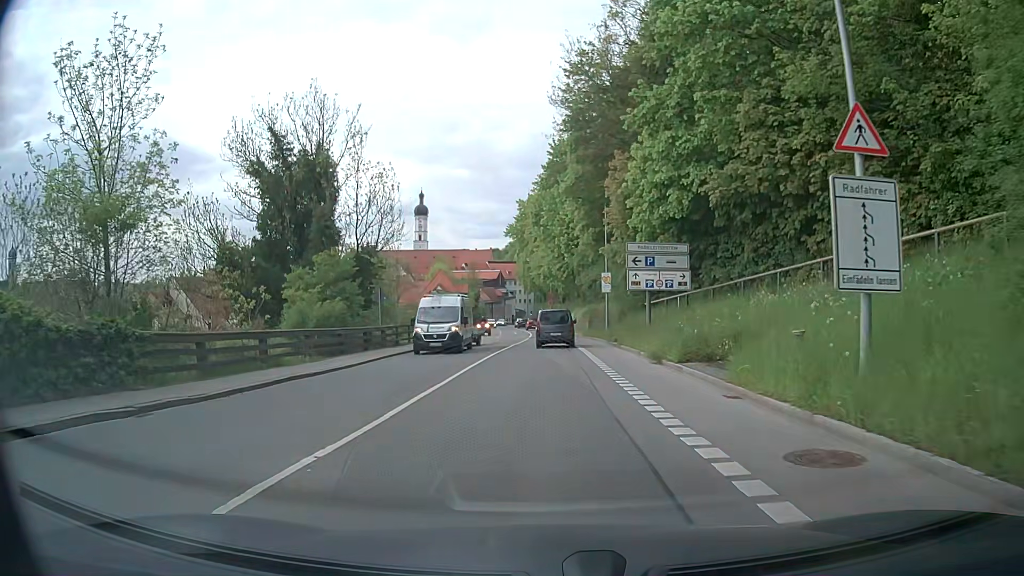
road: secondary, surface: asphalt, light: Day
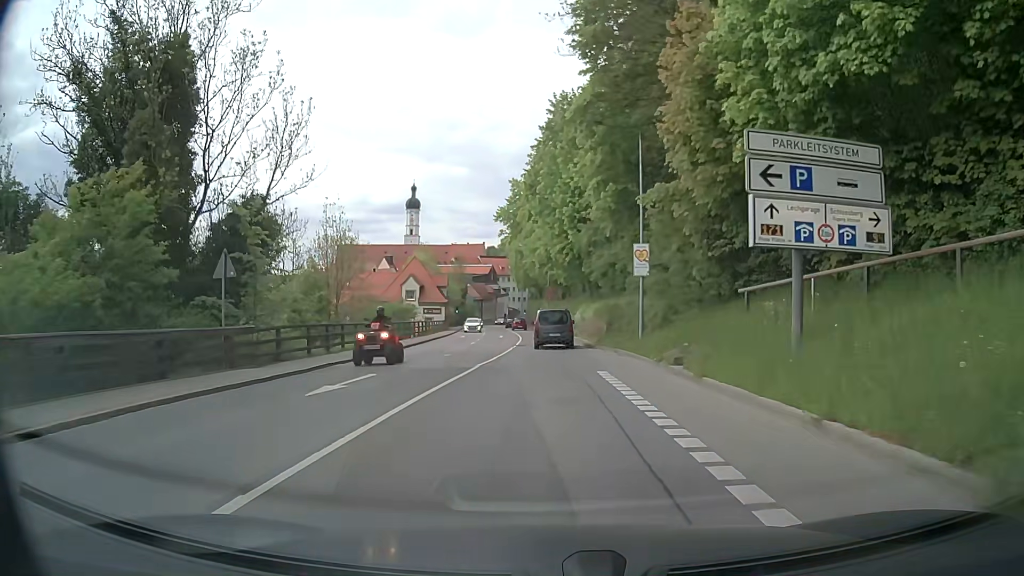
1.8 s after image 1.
(+0.3, +16.5) m; +1°
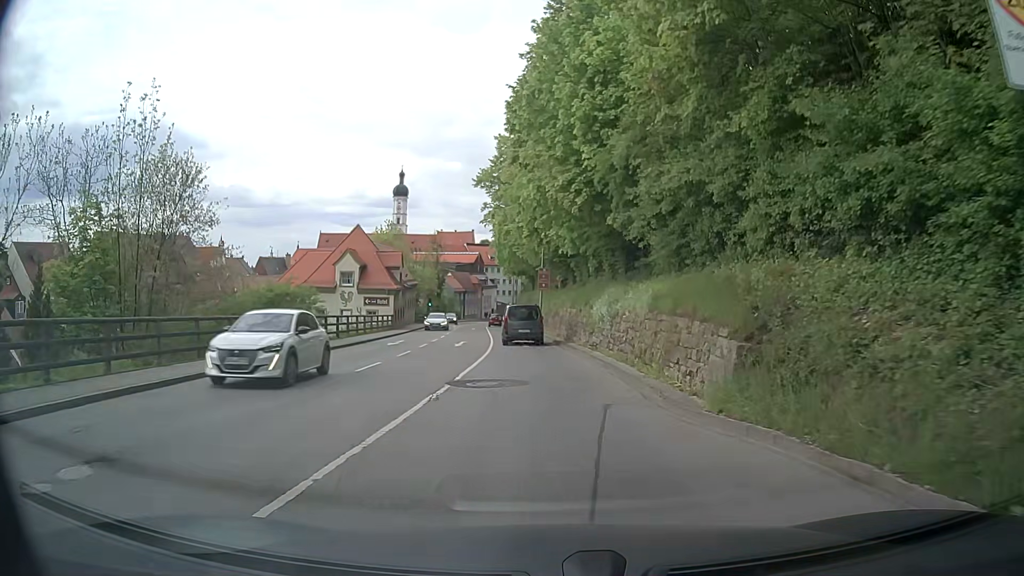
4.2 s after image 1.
(+0.1, +22.1) m; +1°
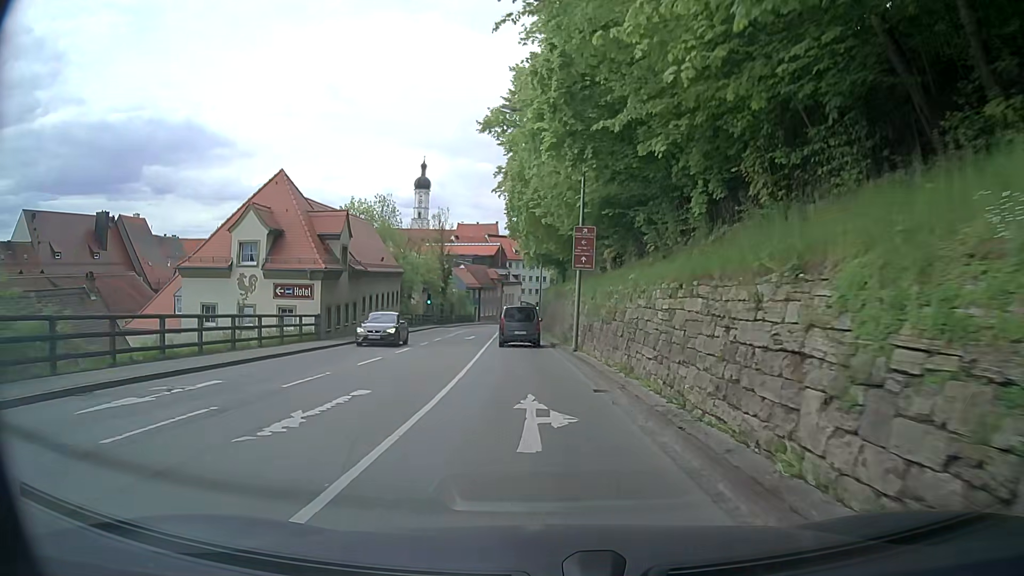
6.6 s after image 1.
(-0.6, +22.2) m; -4°
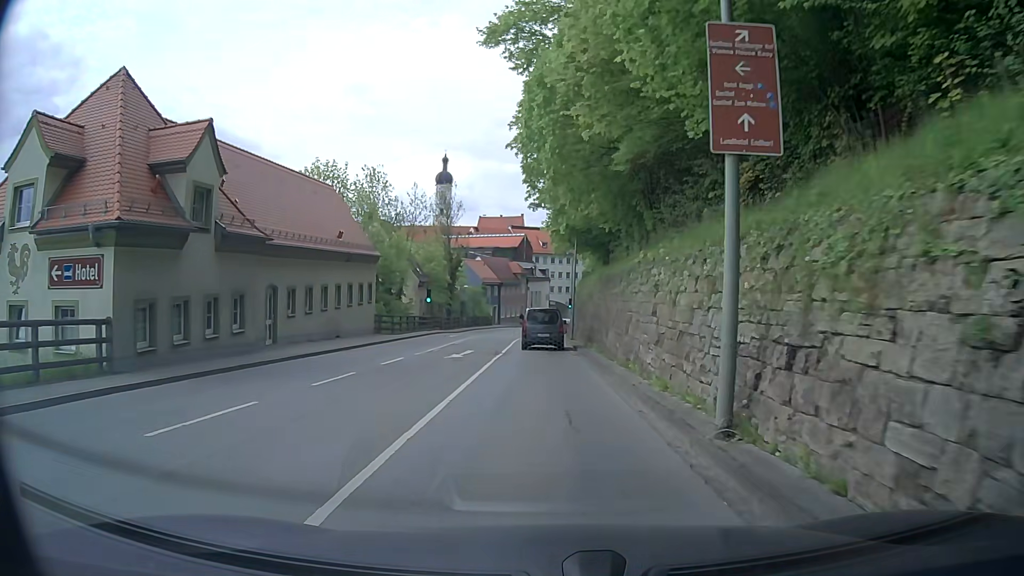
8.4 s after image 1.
(-0.2, +17.1) m; -2°
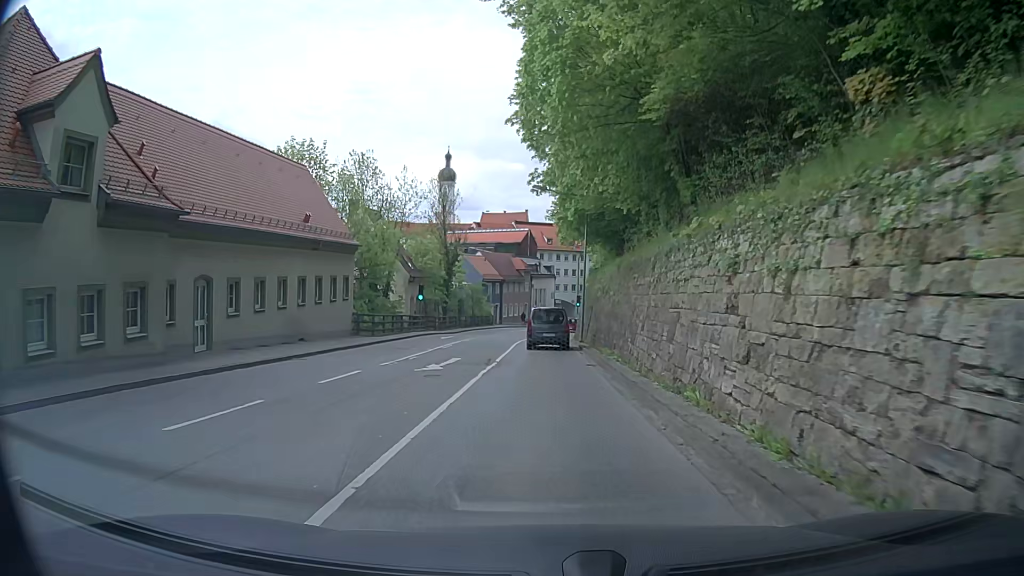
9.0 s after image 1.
(0.0, +5.7) m; 0°
